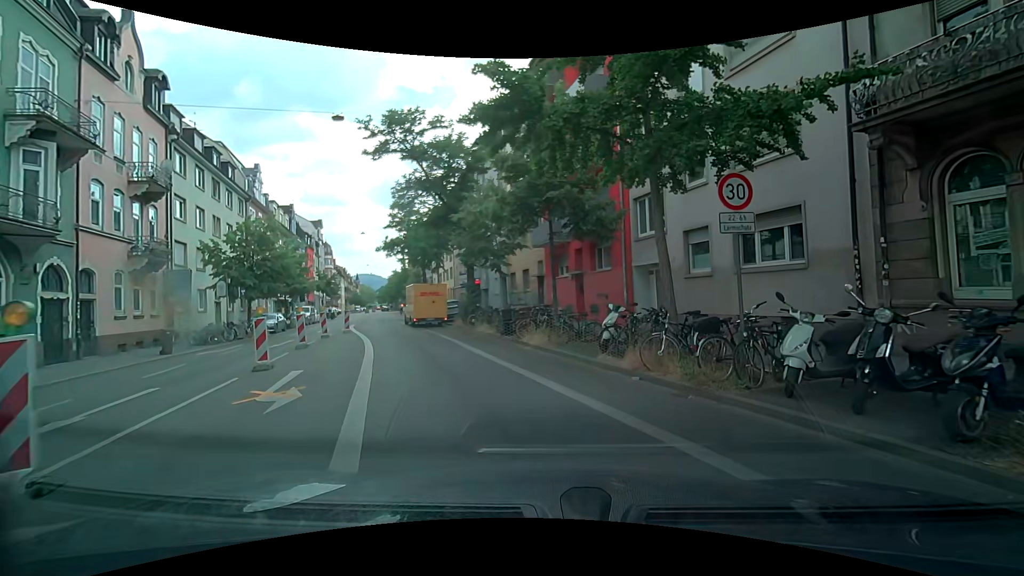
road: secondary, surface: asphalt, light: Day
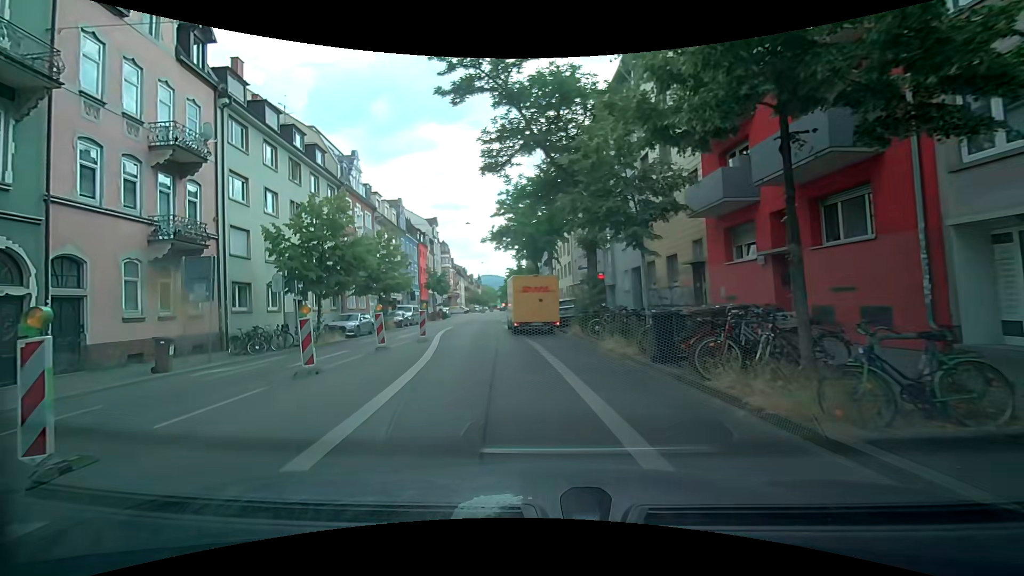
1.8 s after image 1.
(-0.8, +8.8) m; -13°
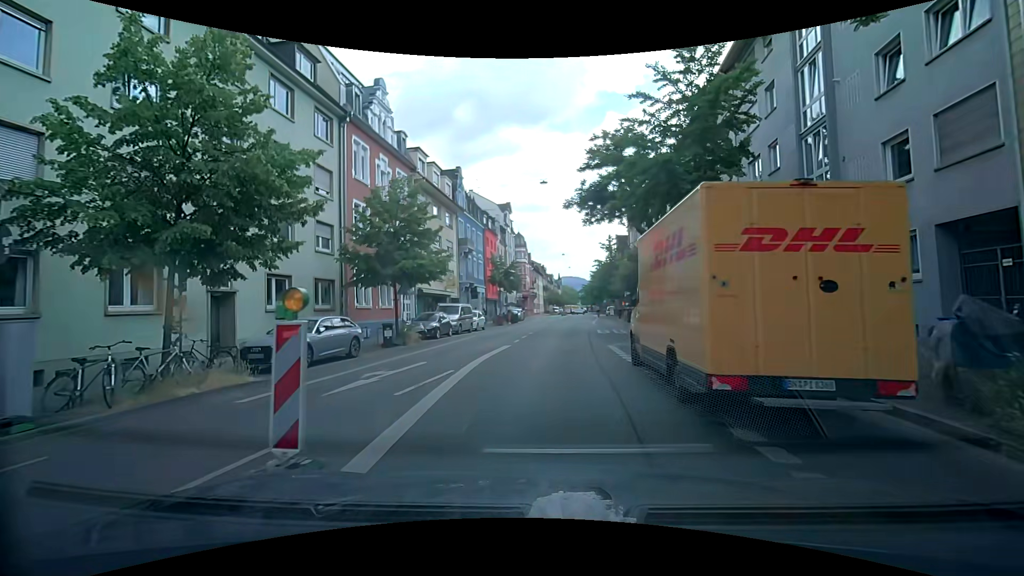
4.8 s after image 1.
(-1.5, +16.7) m; -7°
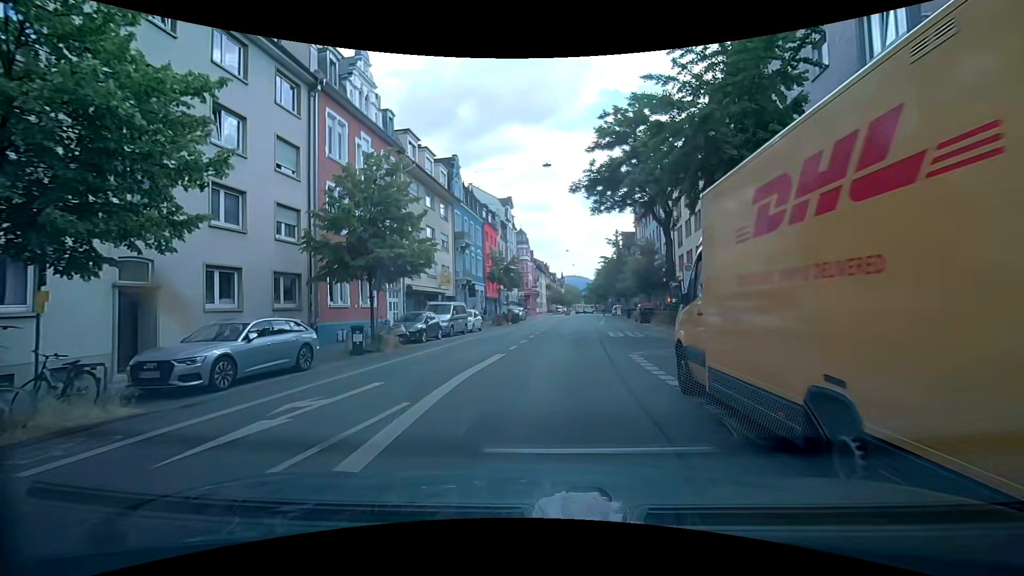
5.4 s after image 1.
(0.0, +3.8) m; -1°
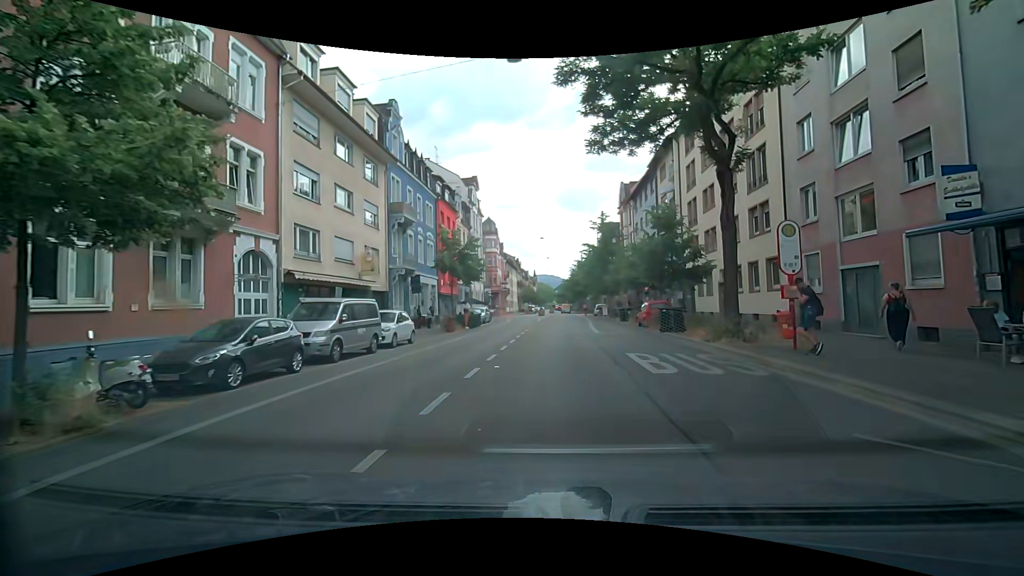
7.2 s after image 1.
(+0.3, +12.7) m; +3°
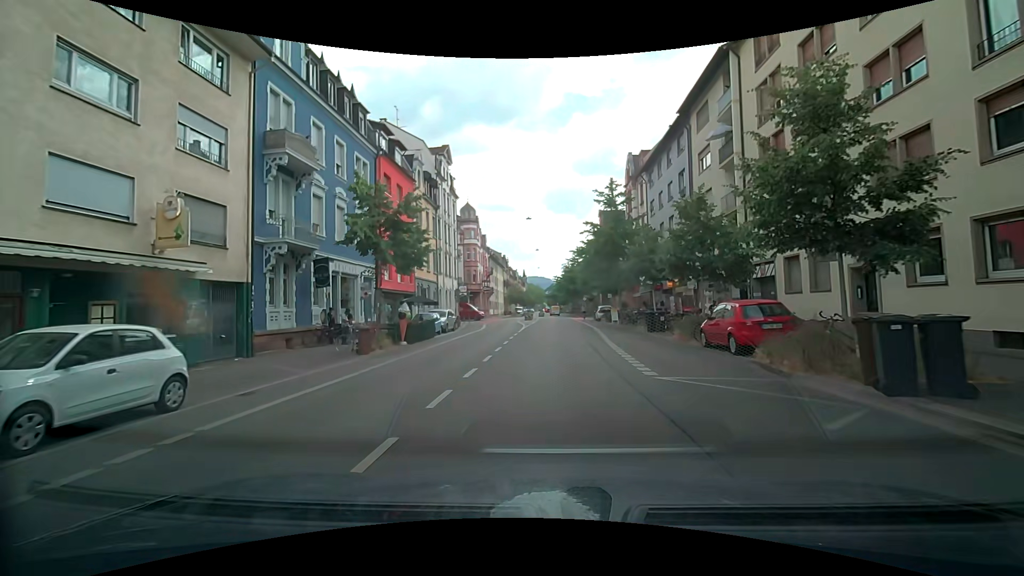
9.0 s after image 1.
(+0.4, +14.6) m; +2°
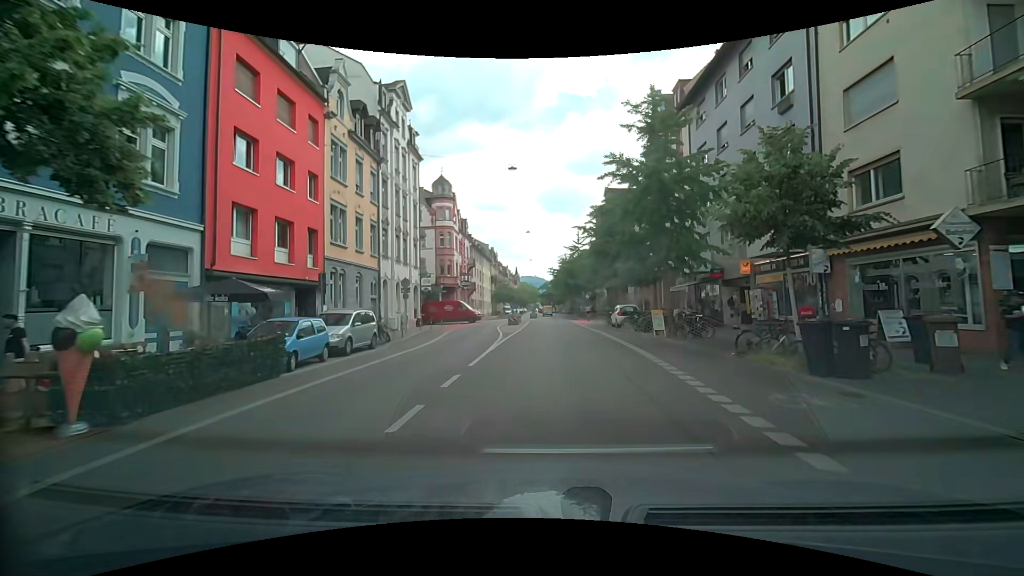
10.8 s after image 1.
(+0.2, +16.4) m; 0°
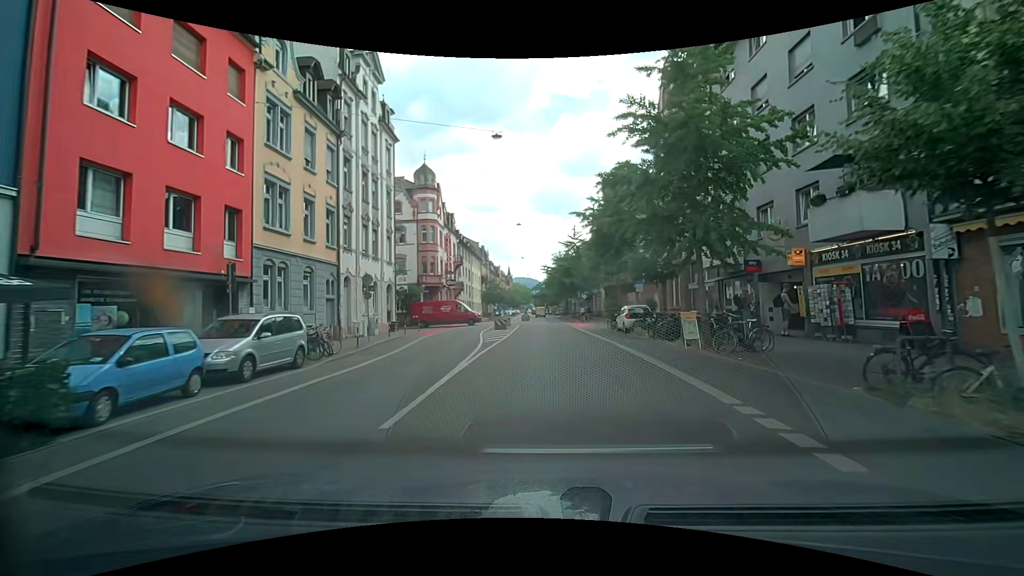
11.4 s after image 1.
(+0.1, +5.7) m; +2°
(0, +10) (0, +20) (0, +30) (-1, +40) (-1, +50) (-1, +60) (-1, +70) (-1, +80) (-2, +90) (-2, +100) m
